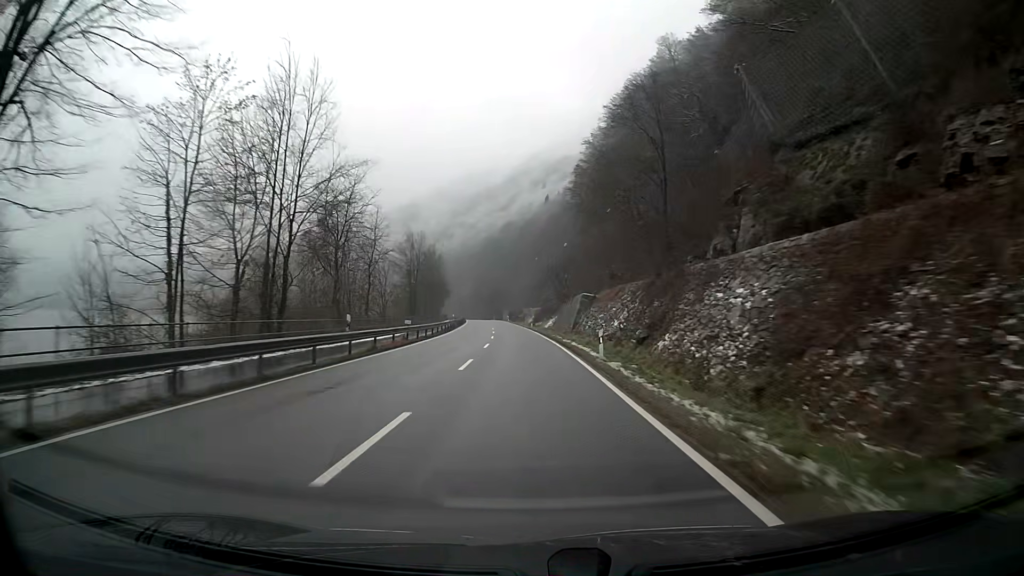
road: primary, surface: asphalt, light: Day
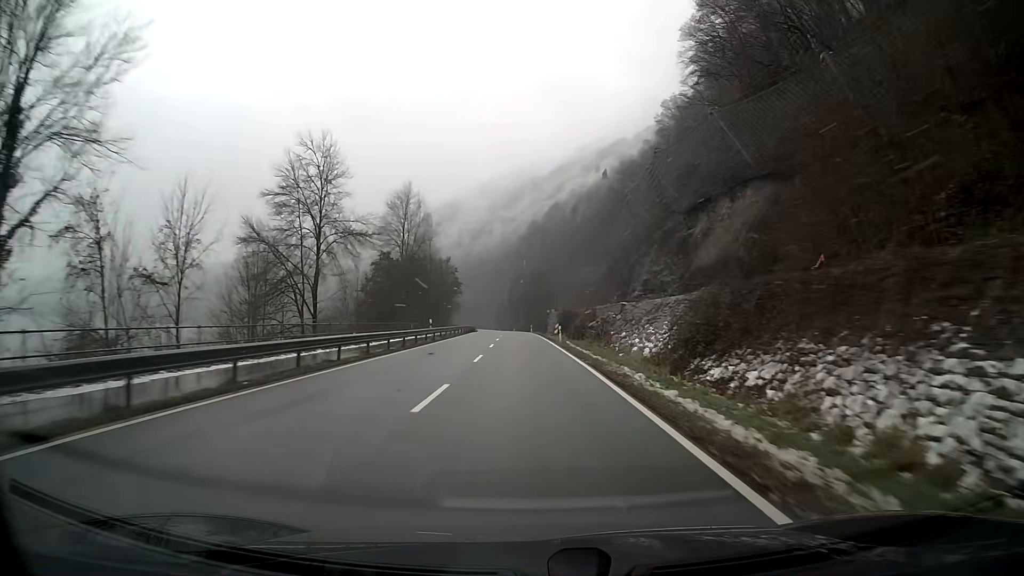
(-2.8, +78.6) m; -4°
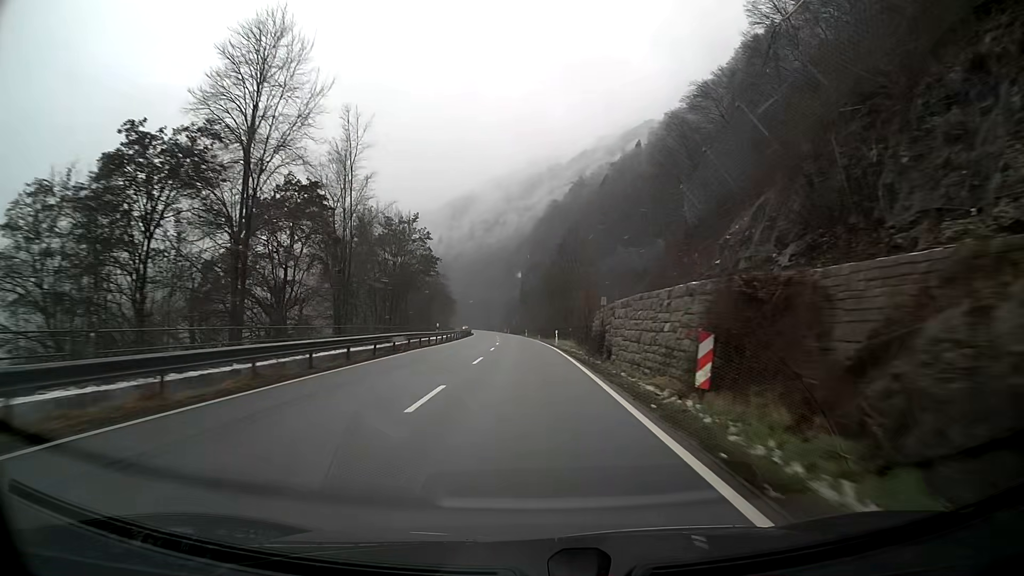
(-0.6, +47.3) m; -1°
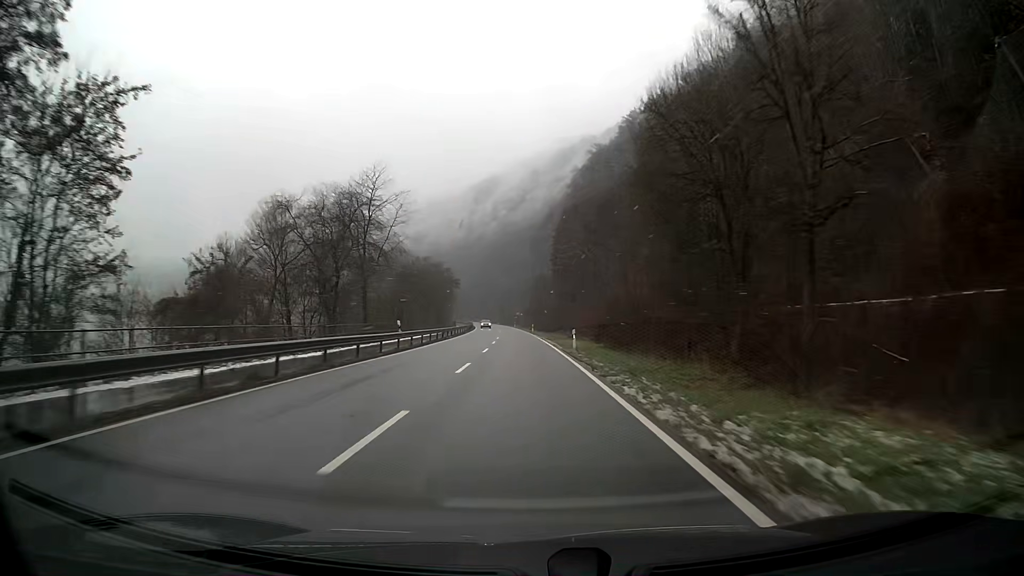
(-1.4, +63.3) m; -3°
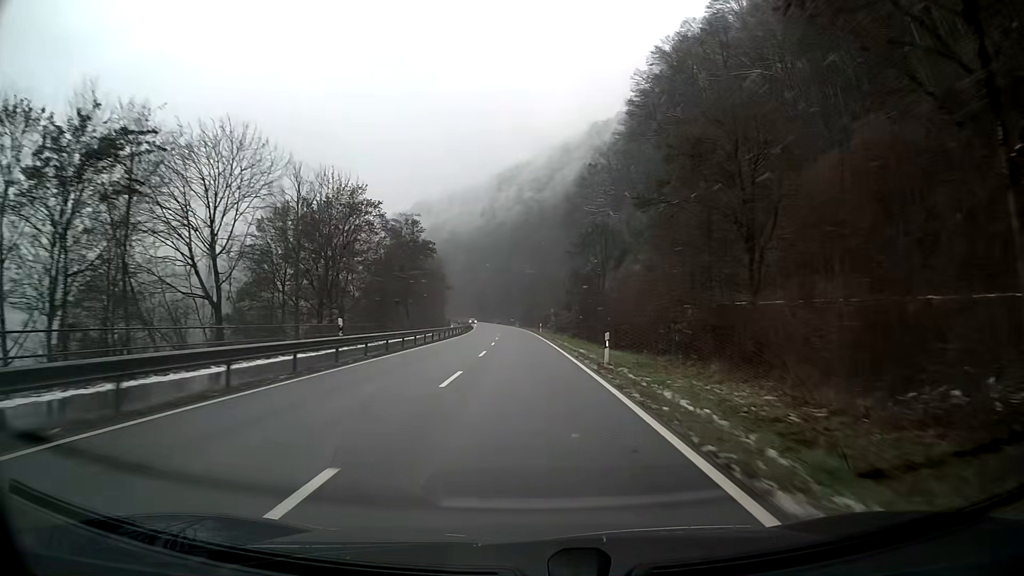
(-1.3, +63.6) m; -2°
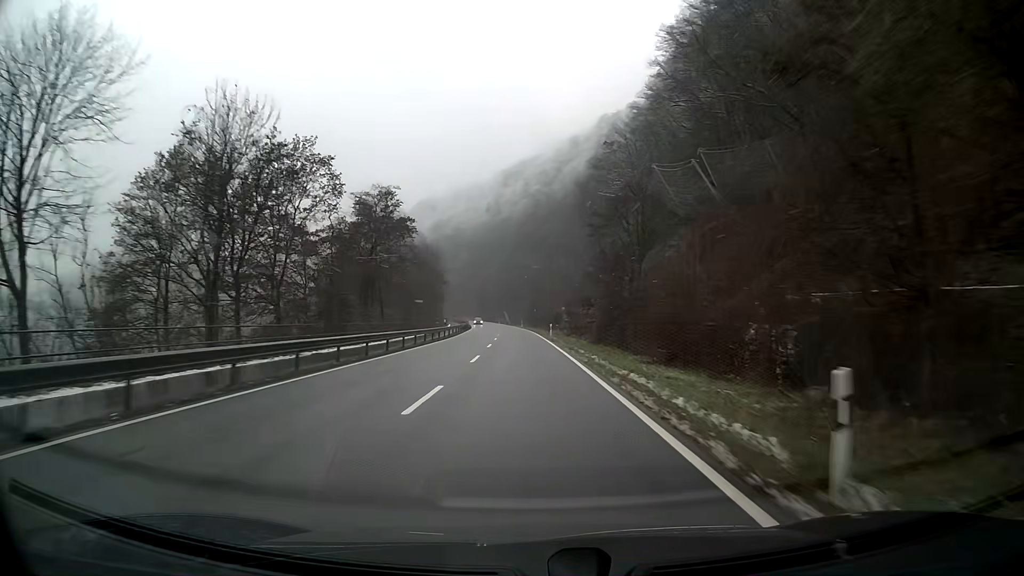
(-0.1, +15.9) m; -1°
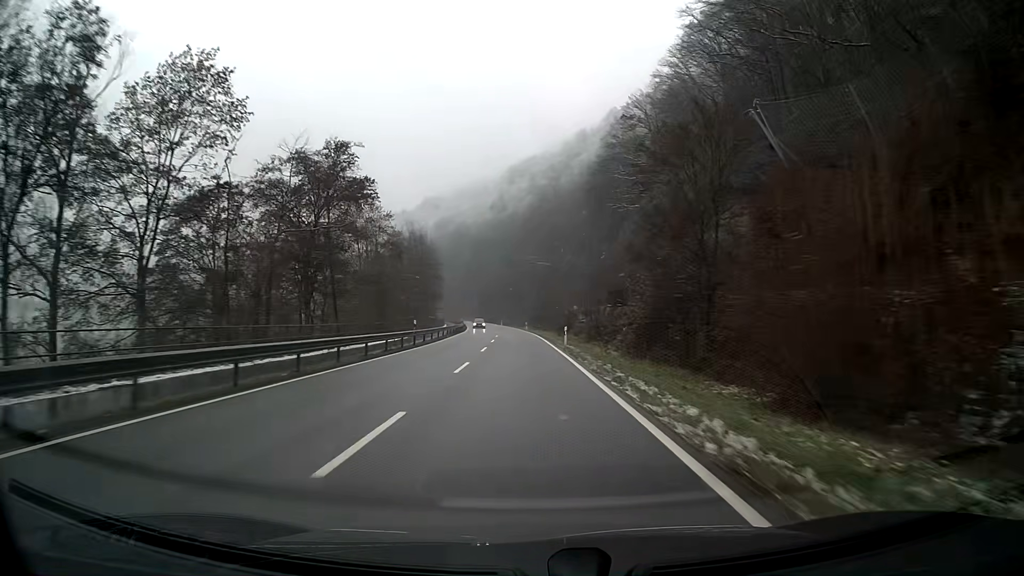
(-0.1, +15.8) m; -1°
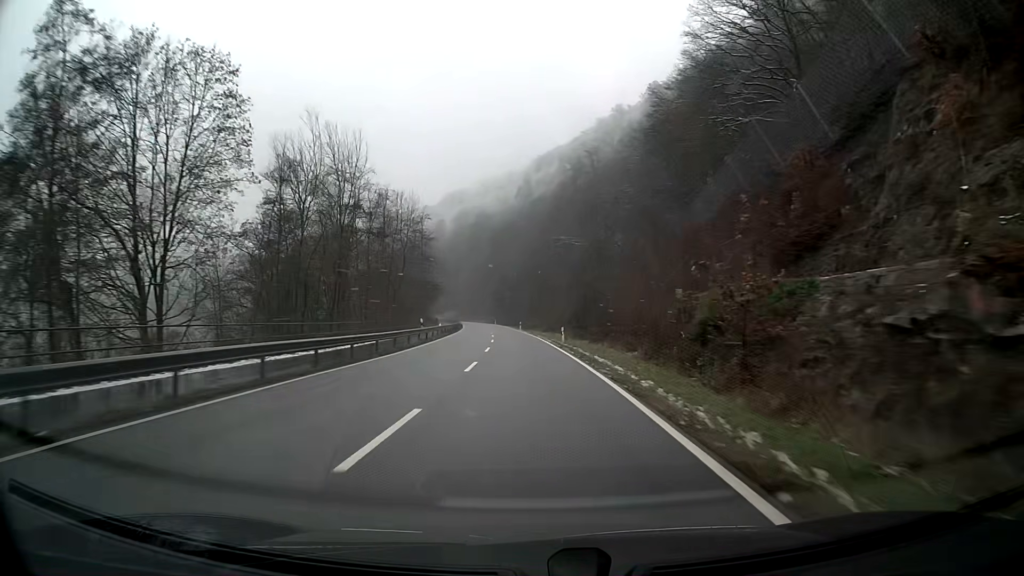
(-0.9, +47.5) m; -2°
(0, +10) (0, +20) (0, +30) (-1, +40) (-1, +50) (-2, +60) (-2, +70) (-3, +80) (-4, +90) (-5, +100) m
